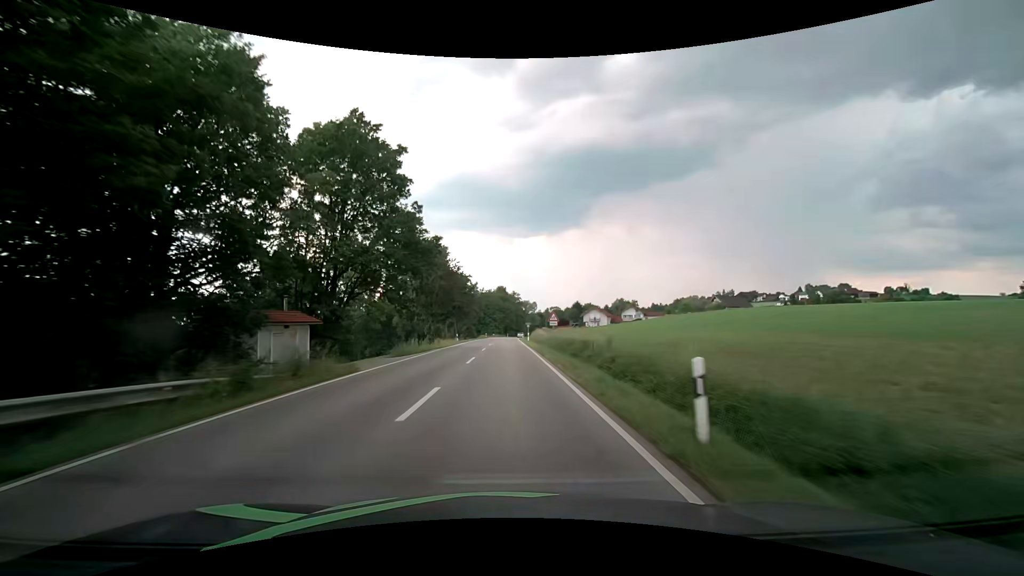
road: secondary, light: Day
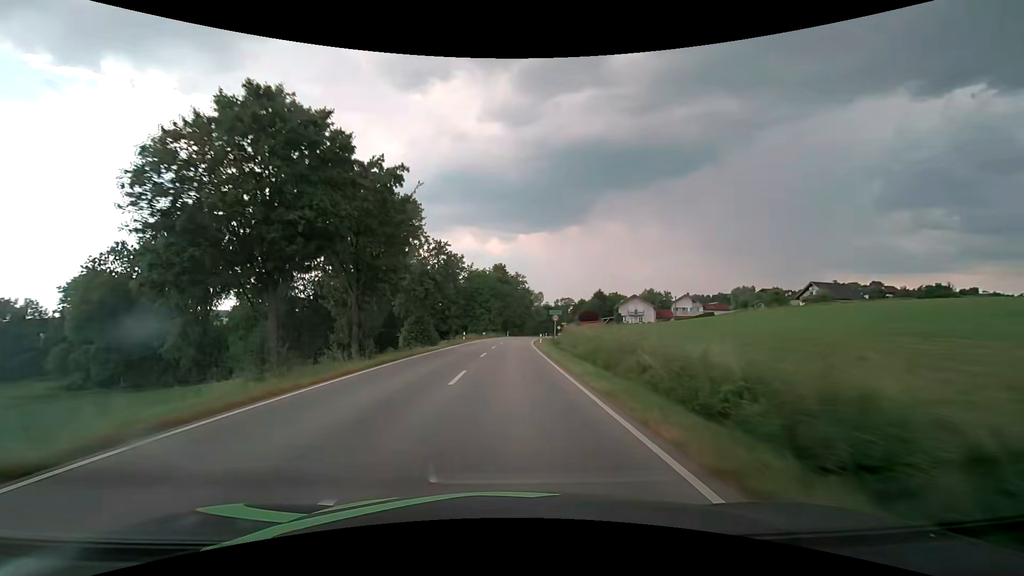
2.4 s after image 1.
(-0.2, +55.1) m; 0°
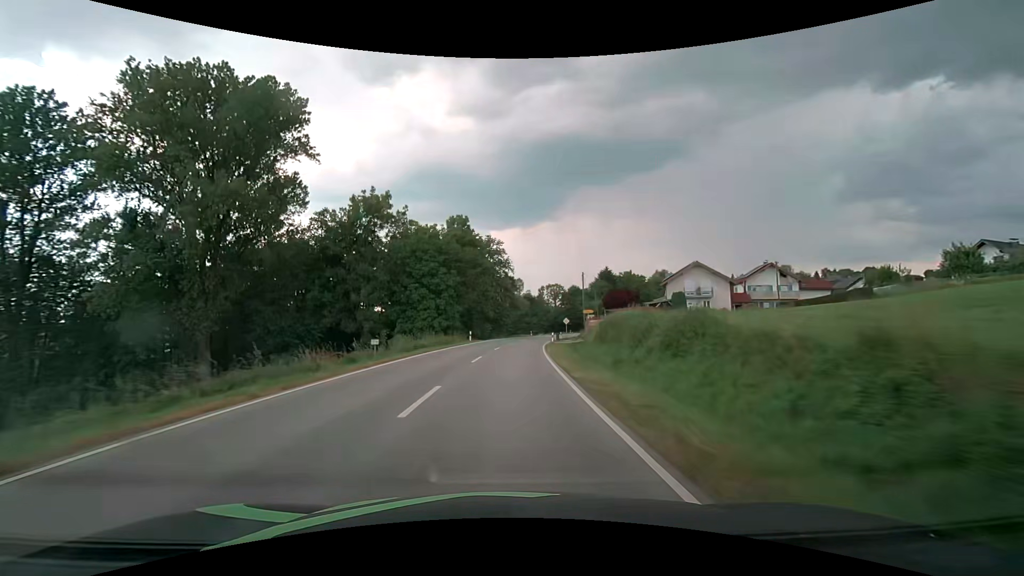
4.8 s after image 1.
(+1.0, +52.3) m; +3°
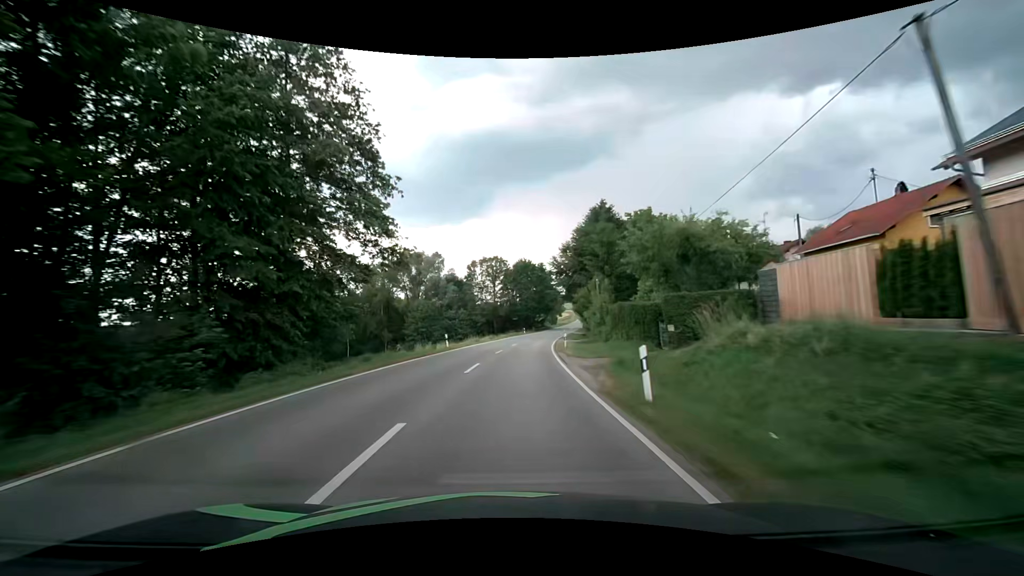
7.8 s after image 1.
(+3.7, +63.8) m; +8°
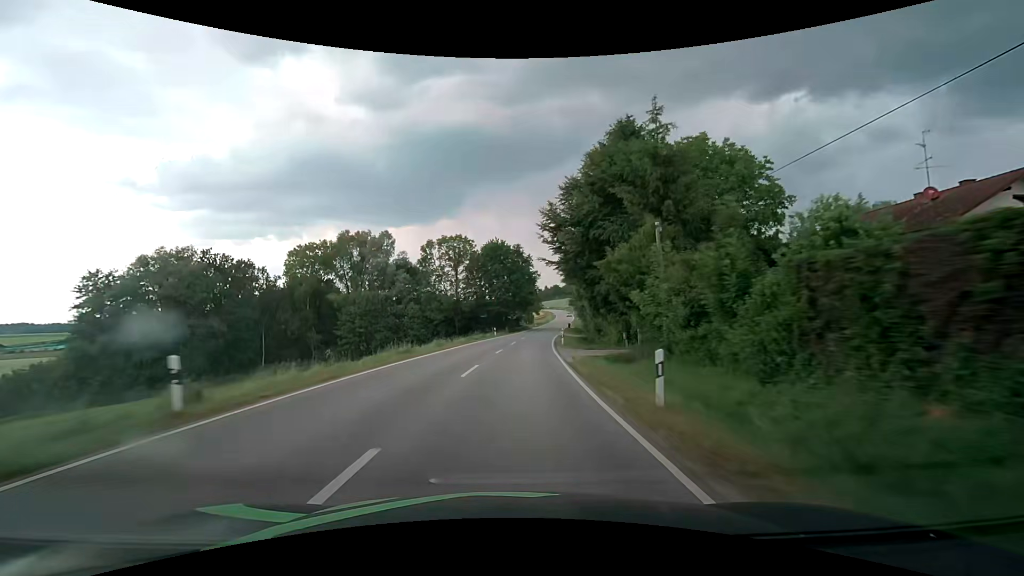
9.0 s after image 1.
(+0.8, +25.4) m; +3°
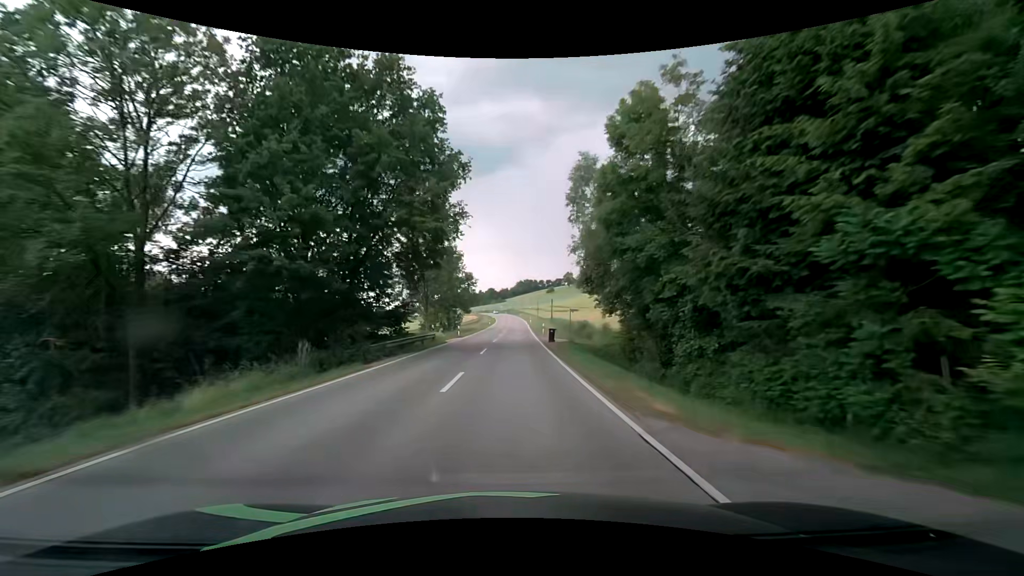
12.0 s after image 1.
(+4.8, +62.7) m; +8°
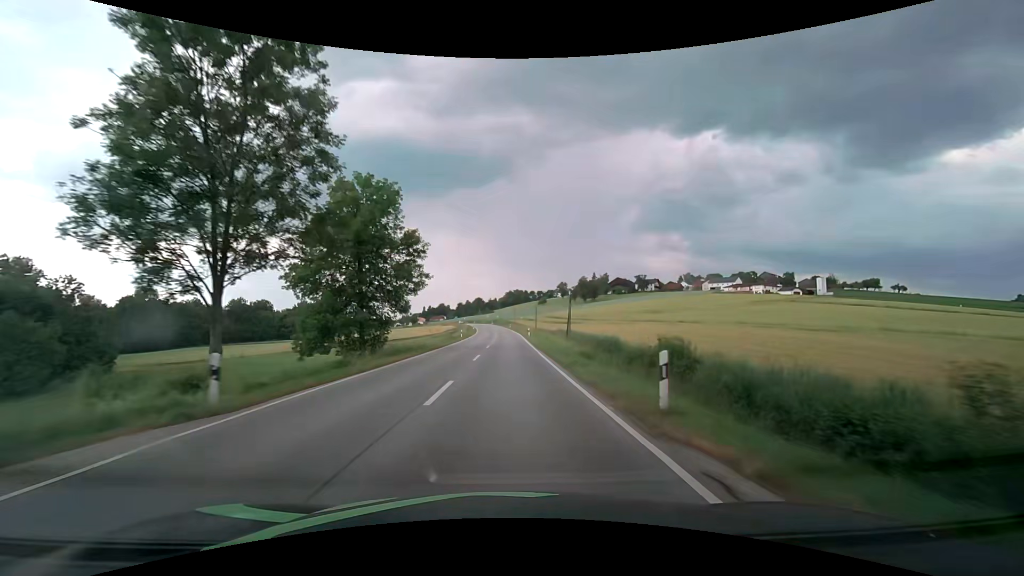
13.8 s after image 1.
(+0.4, +37.4) m; +1°
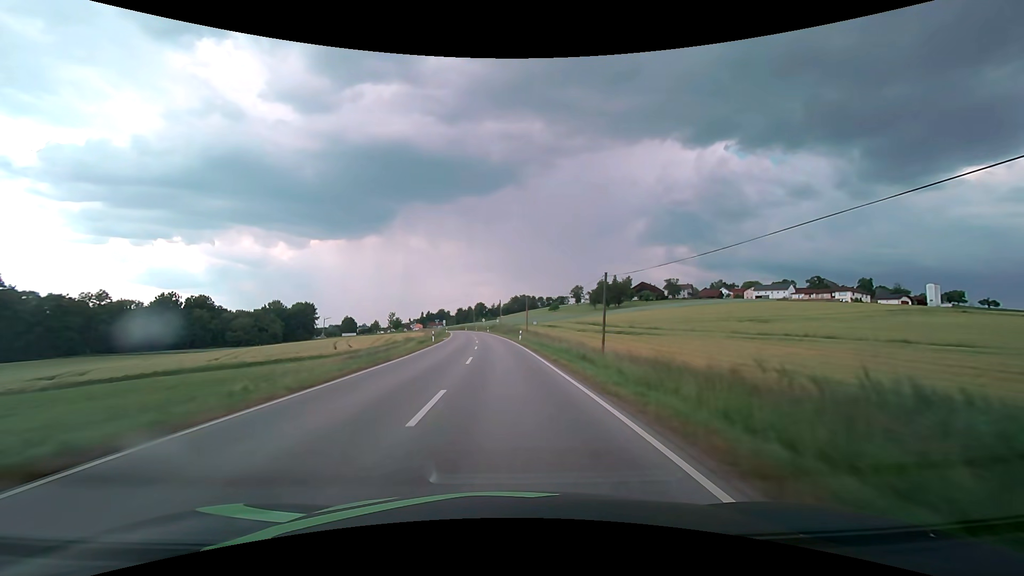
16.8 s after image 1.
(+0.3, +61.8) m; 0°
(0, +10) (0, +20) (0, +30) (-1, +40) (-1, +50) (-2, +60) (-3, +70) (-4, +80) (-5, +90) (-6, +100) m
